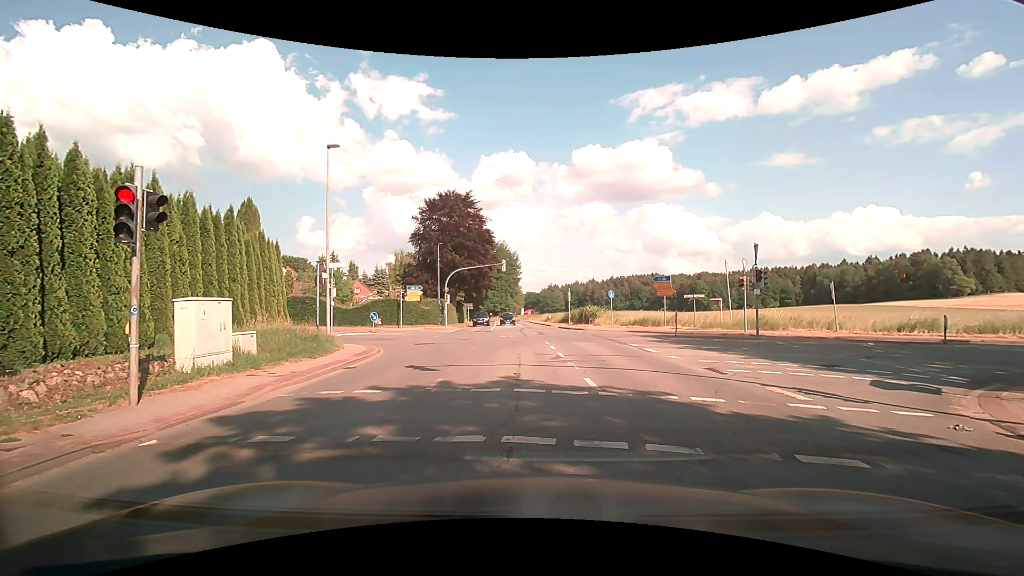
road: secondary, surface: asphalt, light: Day
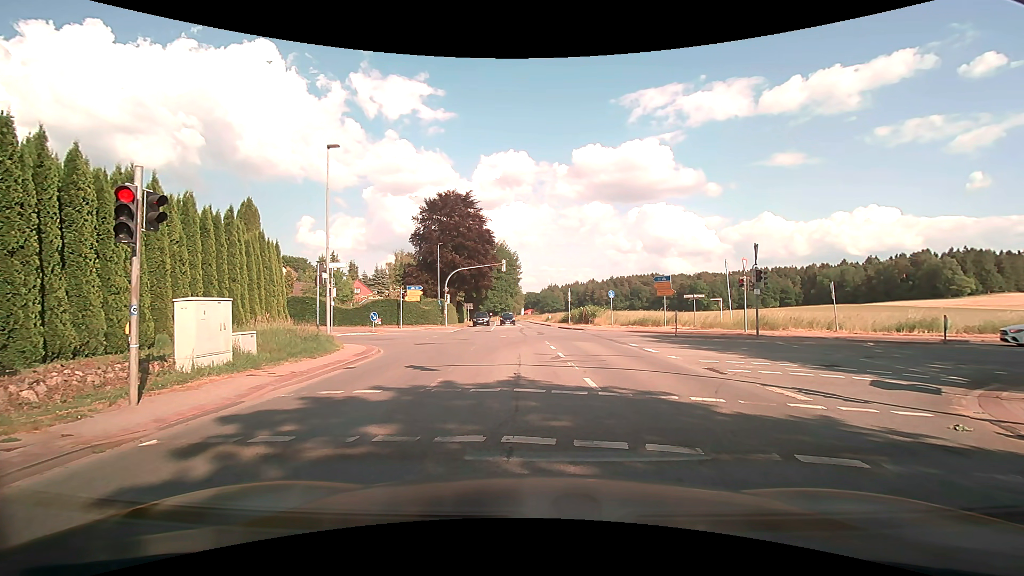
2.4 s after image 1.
(0.0, 0.0) m; 0°
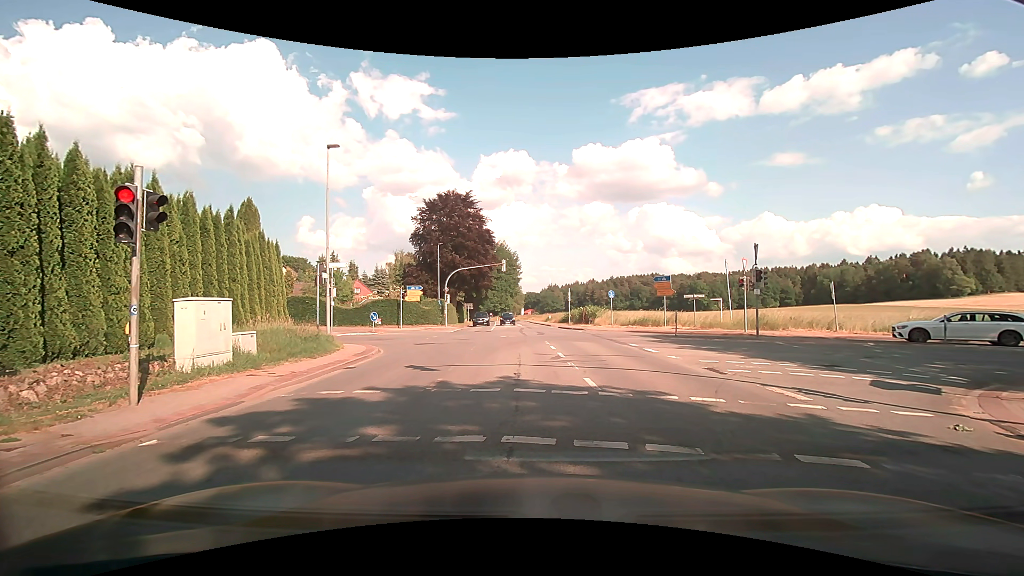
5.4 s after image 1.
(0.0, 0.0) m; 0°
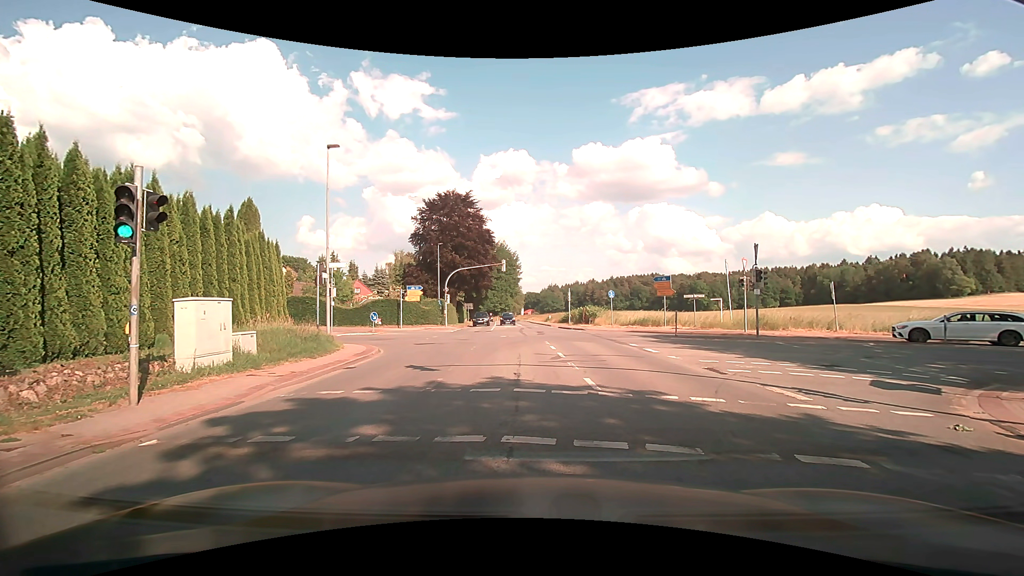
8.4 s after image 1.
(0.0, 0.0) m; 0°
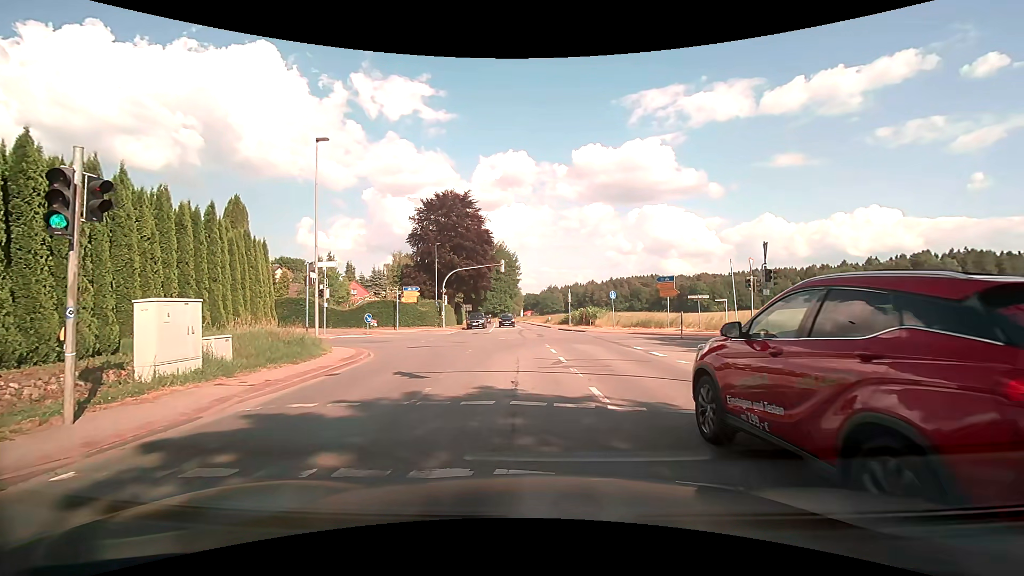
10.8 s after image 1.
(0.0, +1.1) m; 0°
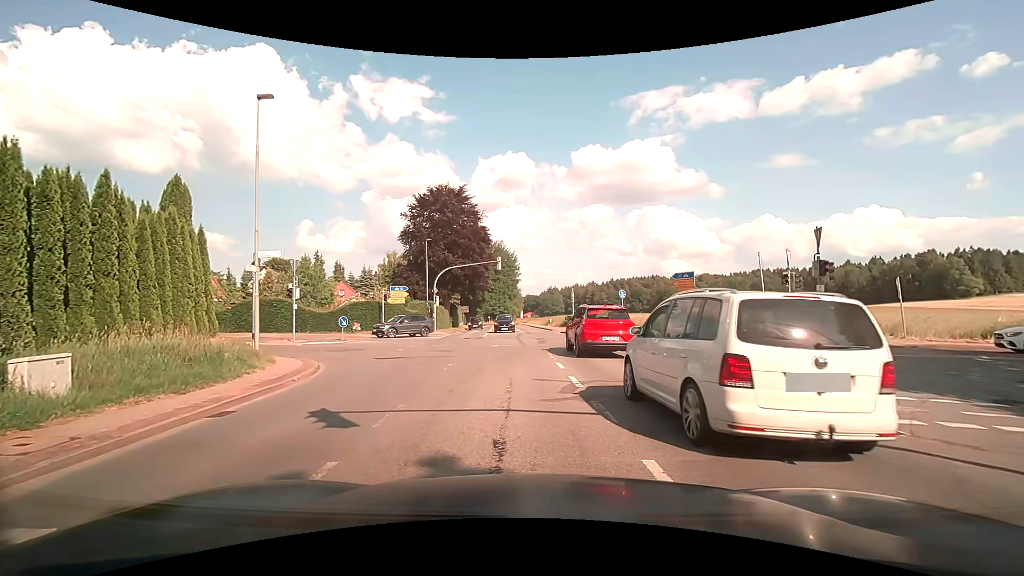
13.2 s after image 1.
(0.0, +4.5) m; 0°
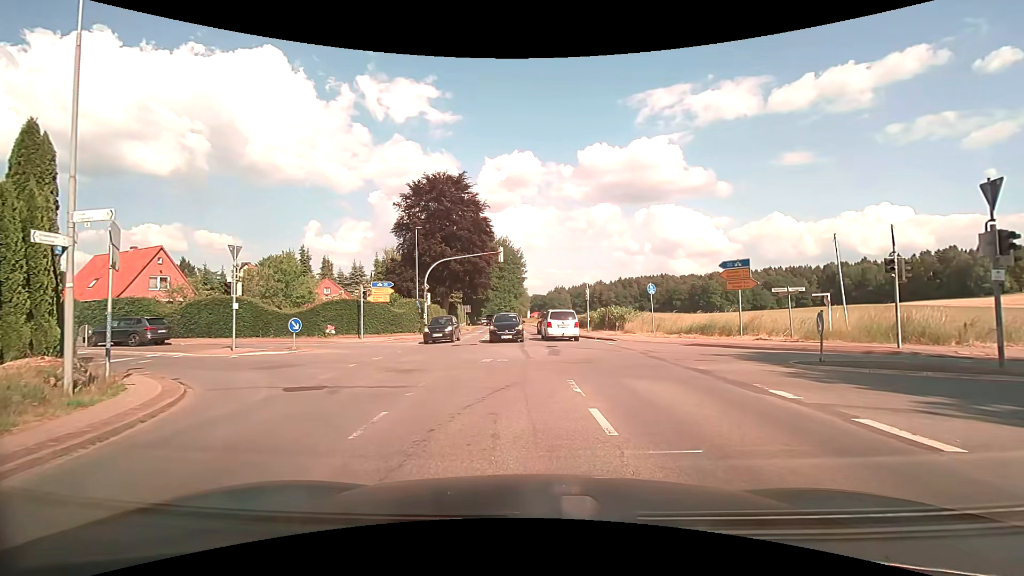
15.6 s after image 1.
(+0.1, +6.6) m; +1°
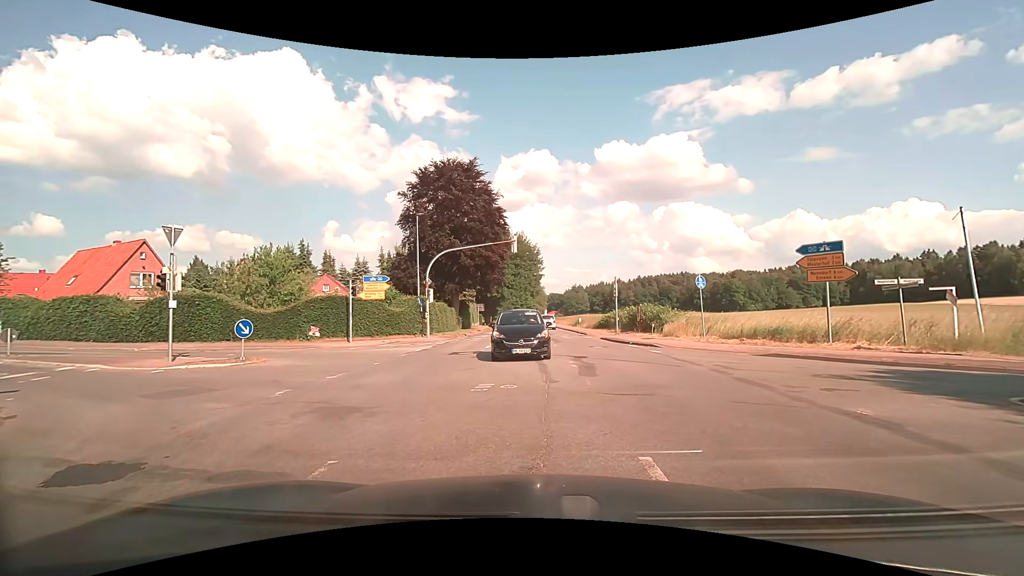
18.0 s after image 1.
(-0.2, +5.3) m; -1°
(-2, +10) (-6, +19) (-15, +23) (-25, +25) (-34, +27) (-44, +31) (-53, +34) (-63, +38) (-72, +42) (-81, +46) m
